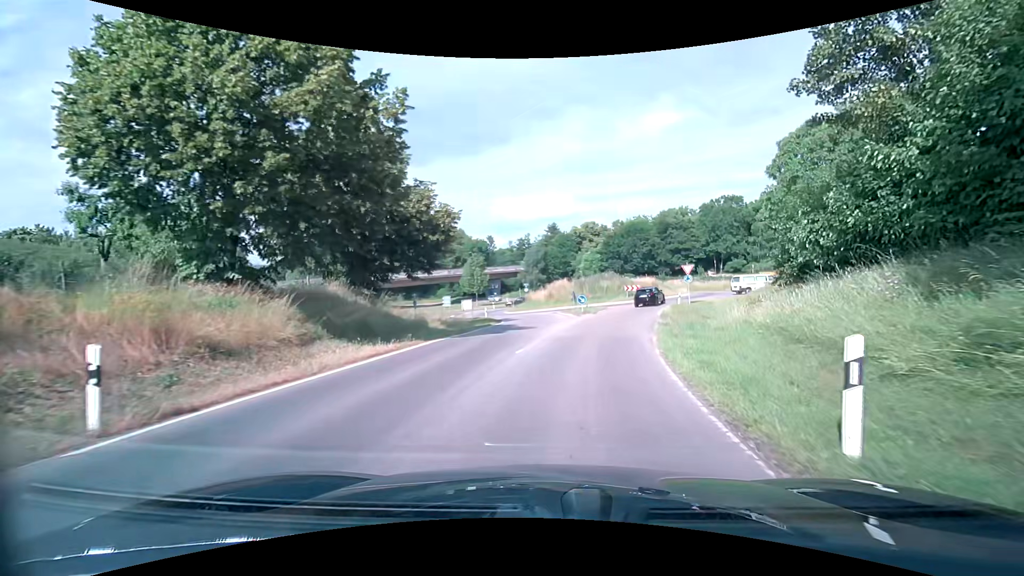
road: tertiary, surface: asphalt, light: Day
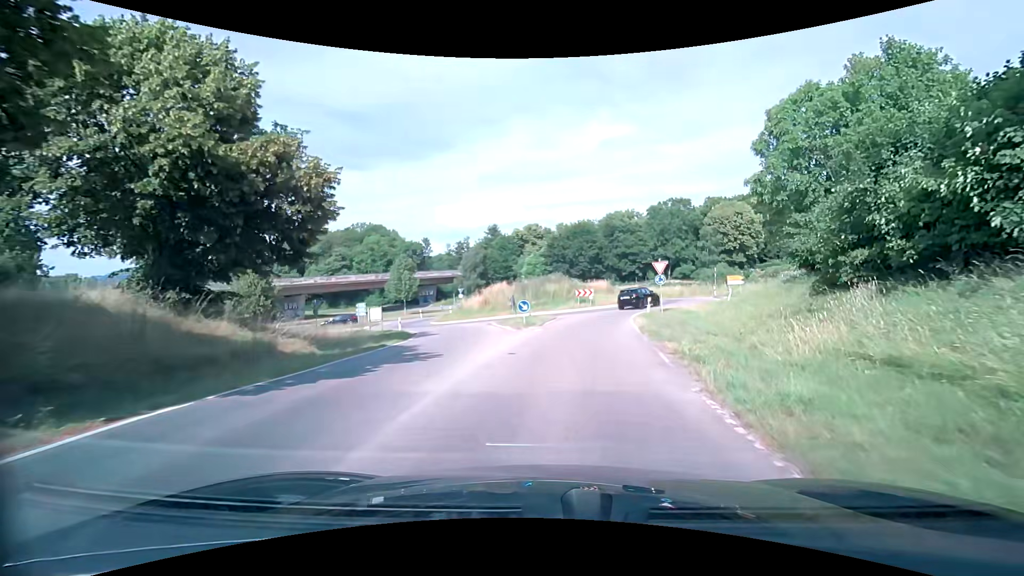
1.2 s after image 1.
(+0.5, +10.5) m; +7°
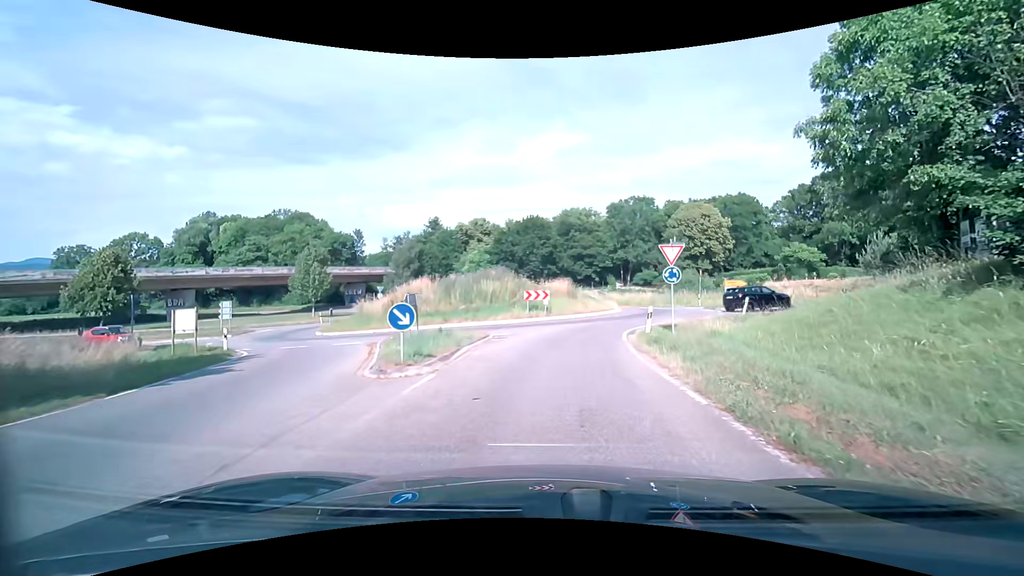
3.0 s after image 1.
(+0.9, +13.9) m; +6°
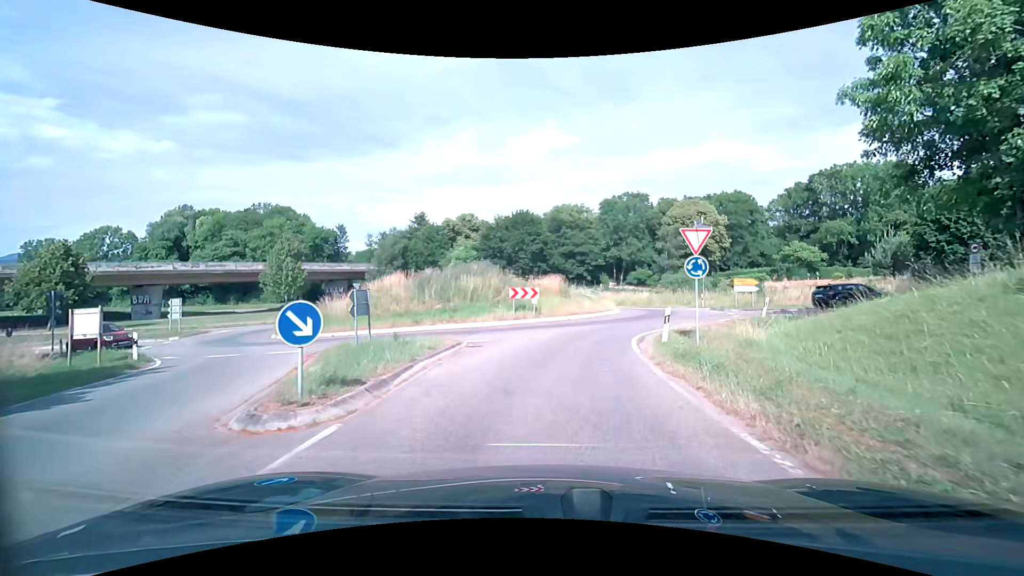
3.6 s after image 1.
(0.0, +3.9) m; +1°
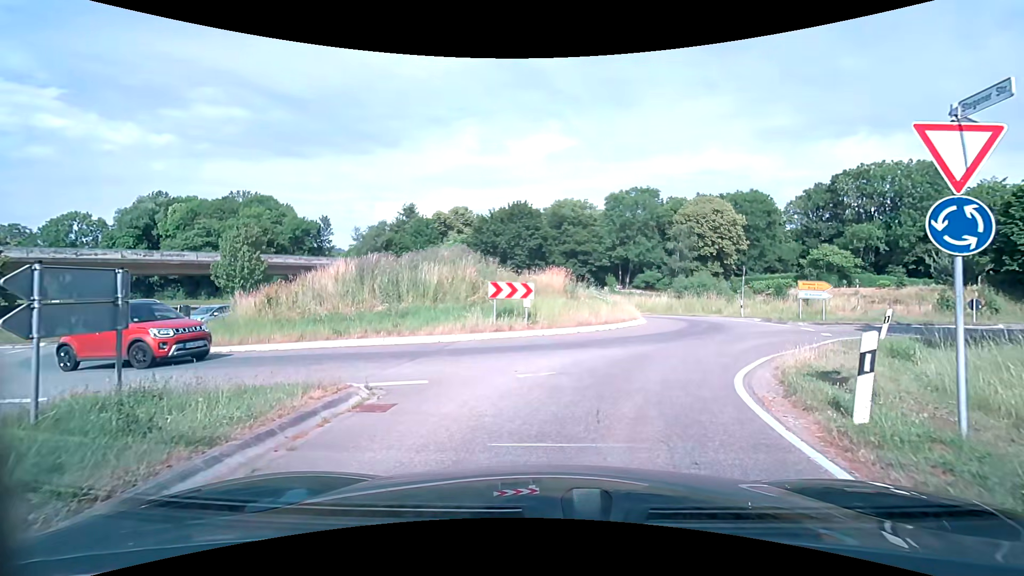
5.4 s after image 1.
(+0.1, +8.2) m; +1°
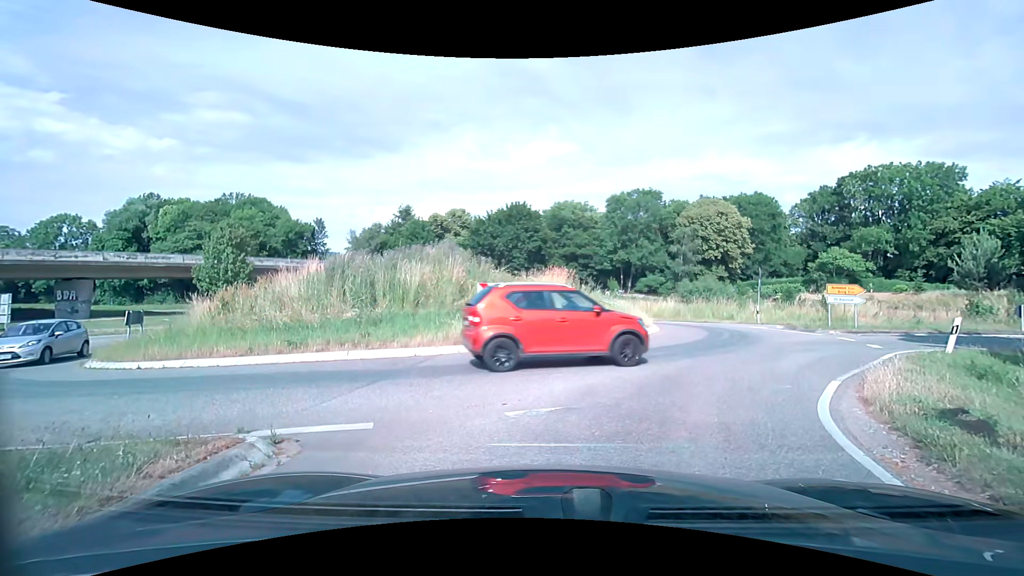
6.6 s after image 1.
(0.0, +2.4) m; 0°
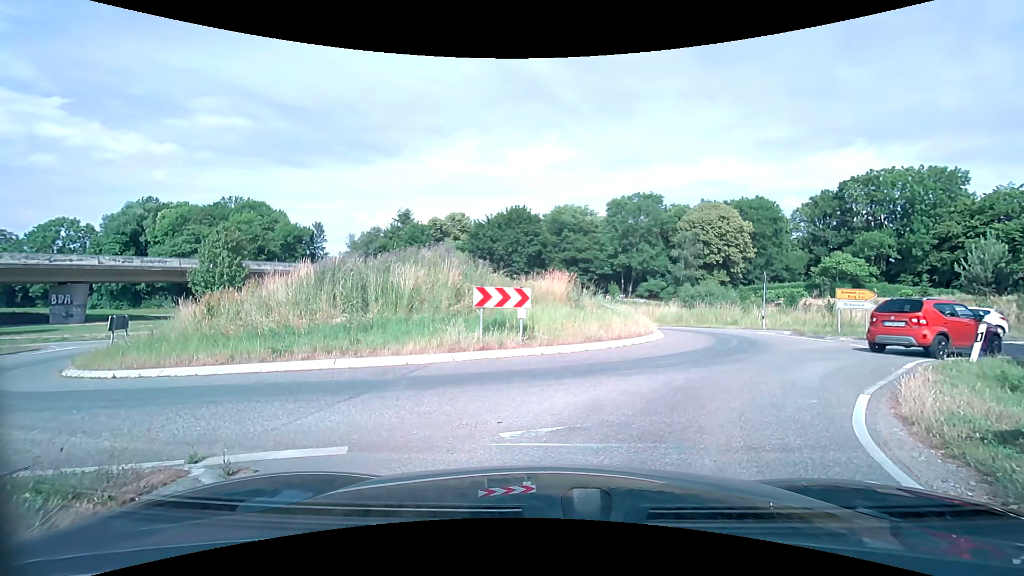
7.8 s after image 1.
(0.0, +0.7) m; 0°
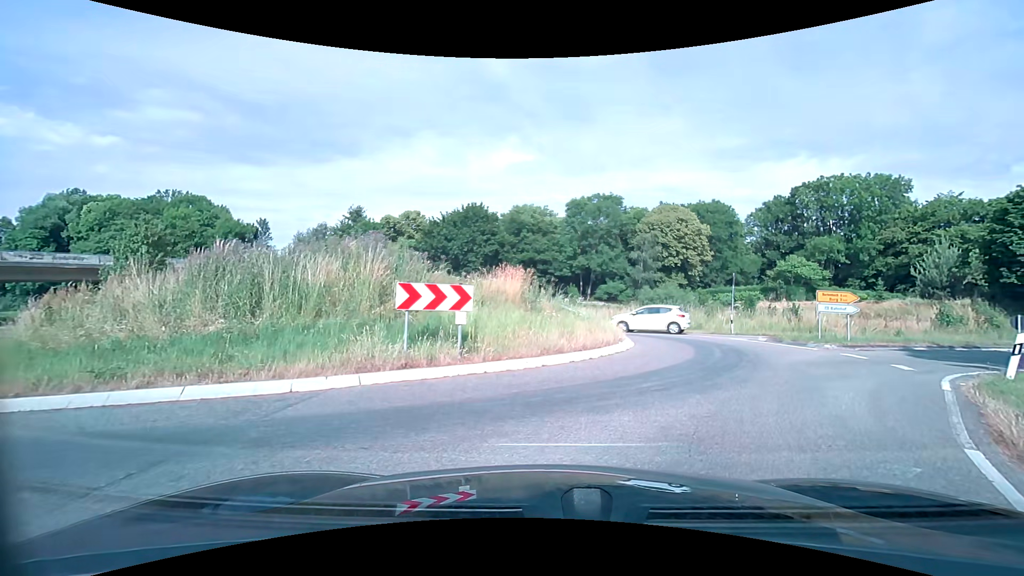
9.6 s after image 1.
(+0.1, +3.2) m; +4°
(+2, +10) (+6, +19) (+3, +28) (-5, +33) (-15, +32) (-24, +27) (-32, +22) (-42, +19) (-51, +16) (-61, +13) m
